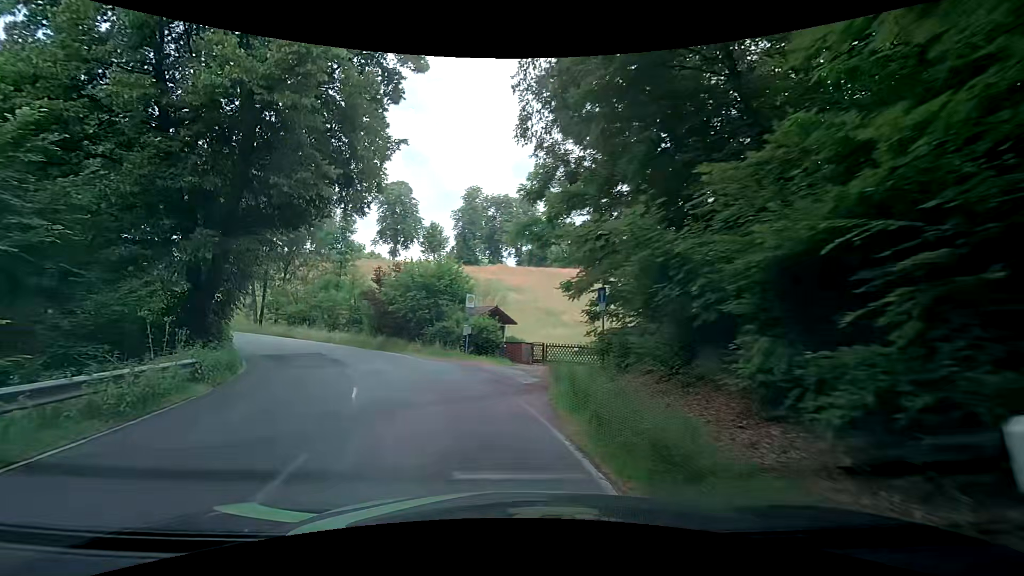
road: tertiary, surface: asphalt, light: Day
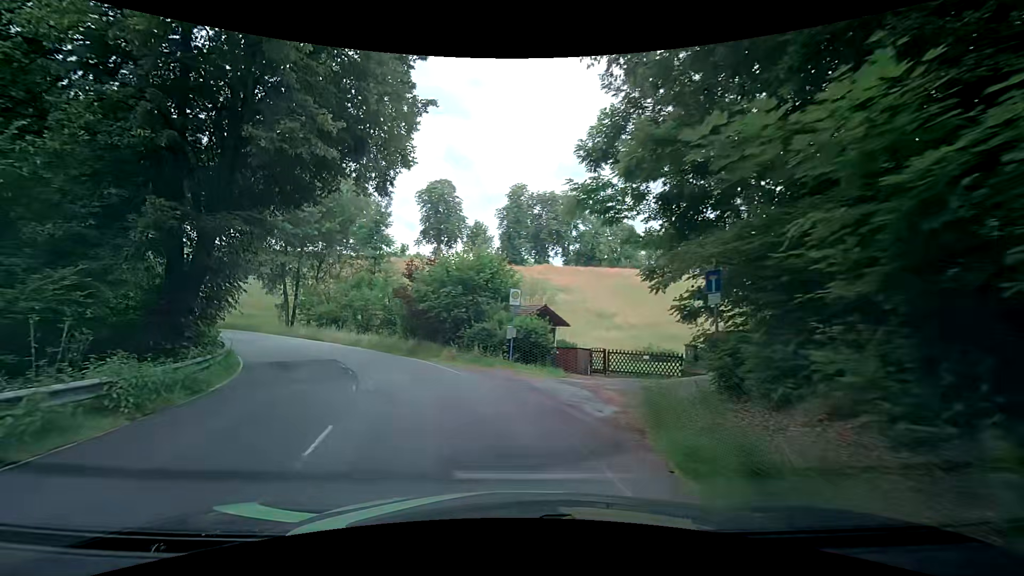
(-0.1, +4.5) m; -4°
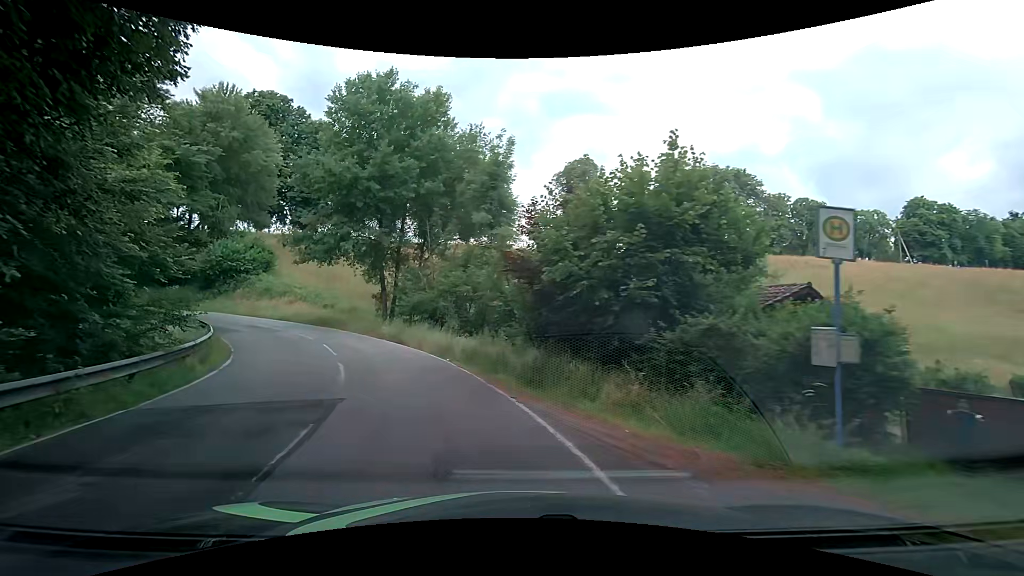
(-1.6, +13.1) m; -17°
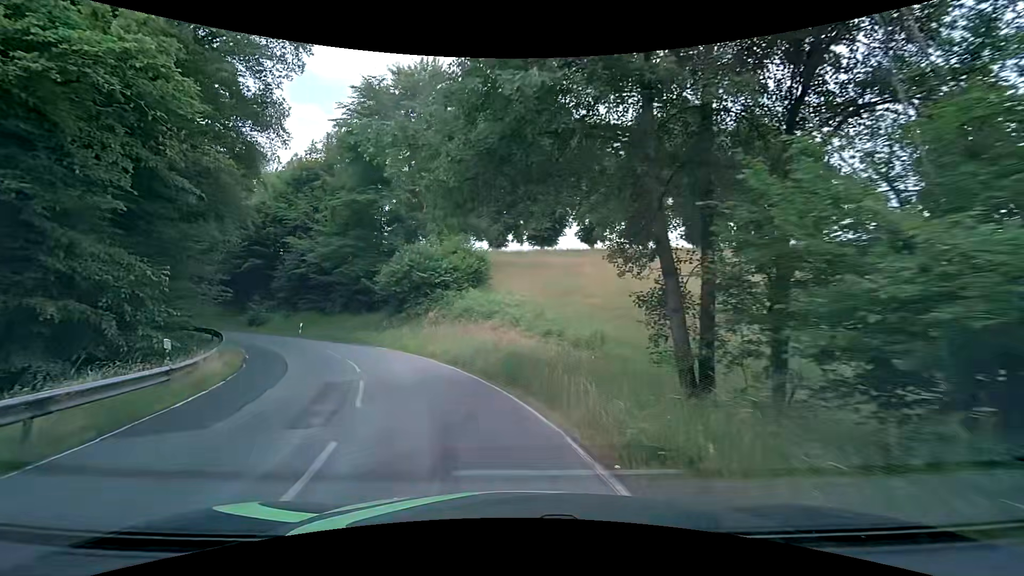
(-5.0, +21.2) m; -27°
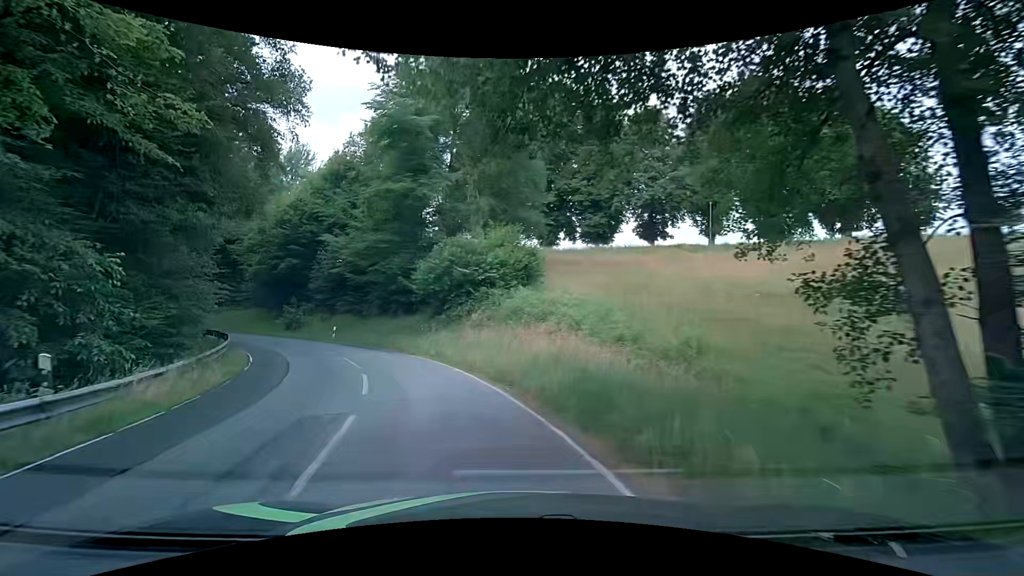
(-0.3, +4.6) m; -8°
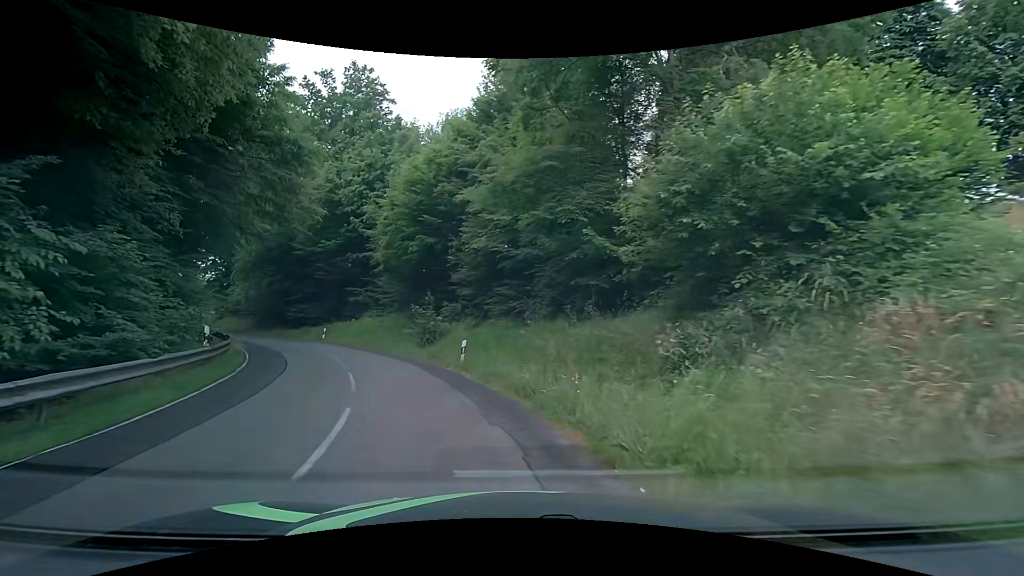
(-3.2, +18.2) m; -20°
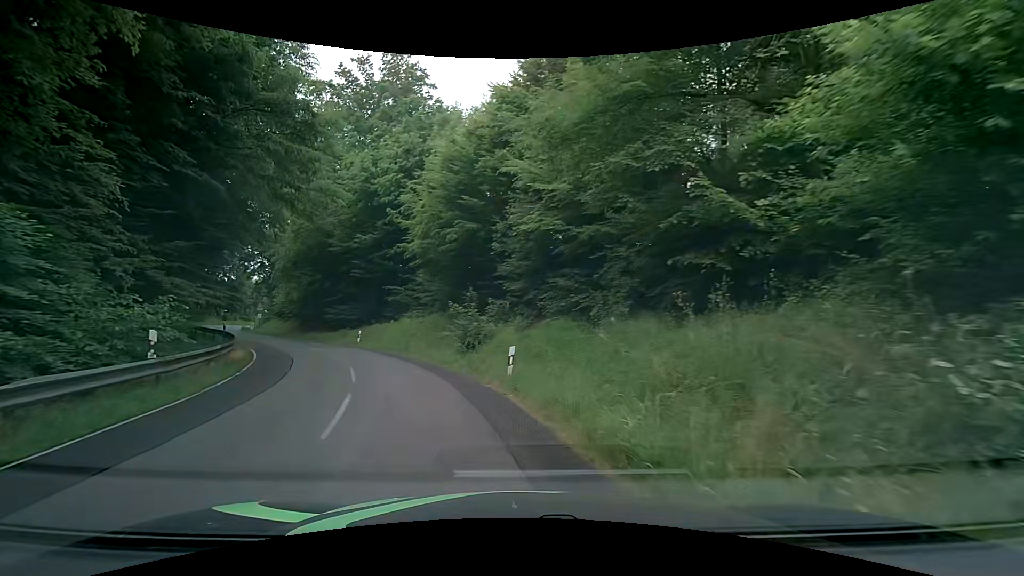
(-0.3, +4.7) m; -6°
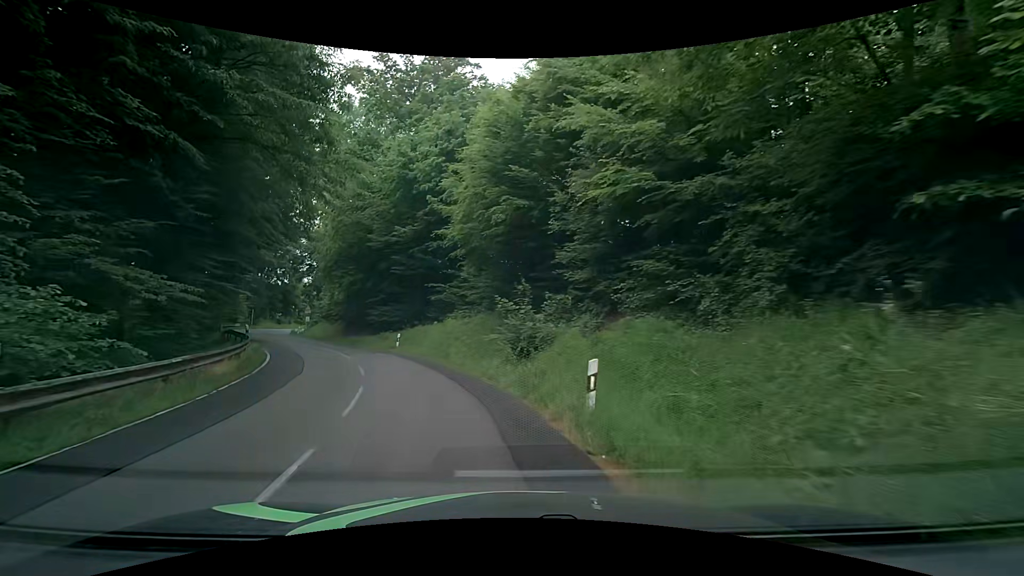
(-0.3, +4.7) m; -6°
(-1, +10) (-4, +19) (-8, +28) (-13, +37) (-19, +45) (-25, +53) (-30, +62) (-34, +71) (-37, +81) (-37, +91) m
